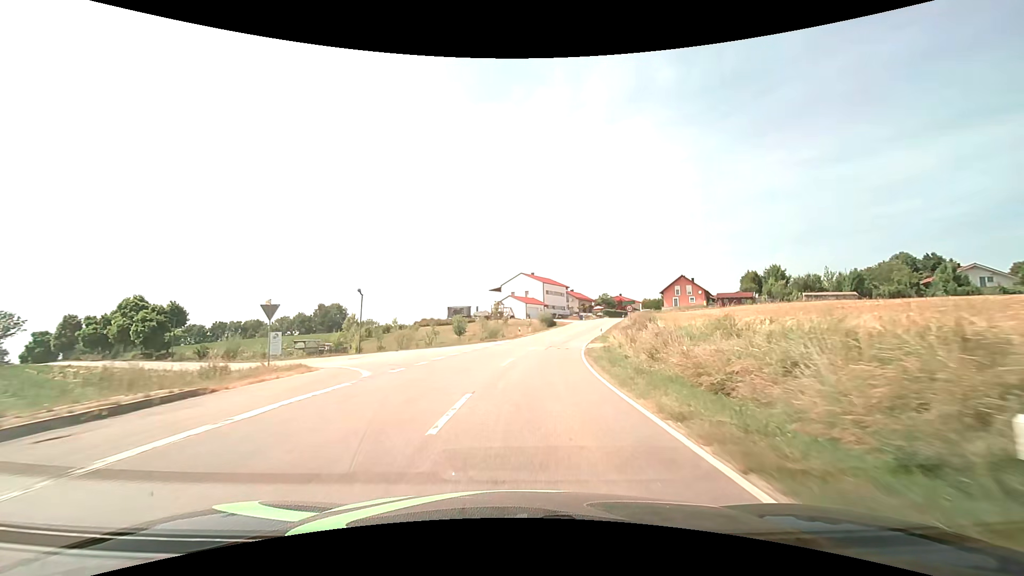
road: tertiary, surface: asphalt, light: Day
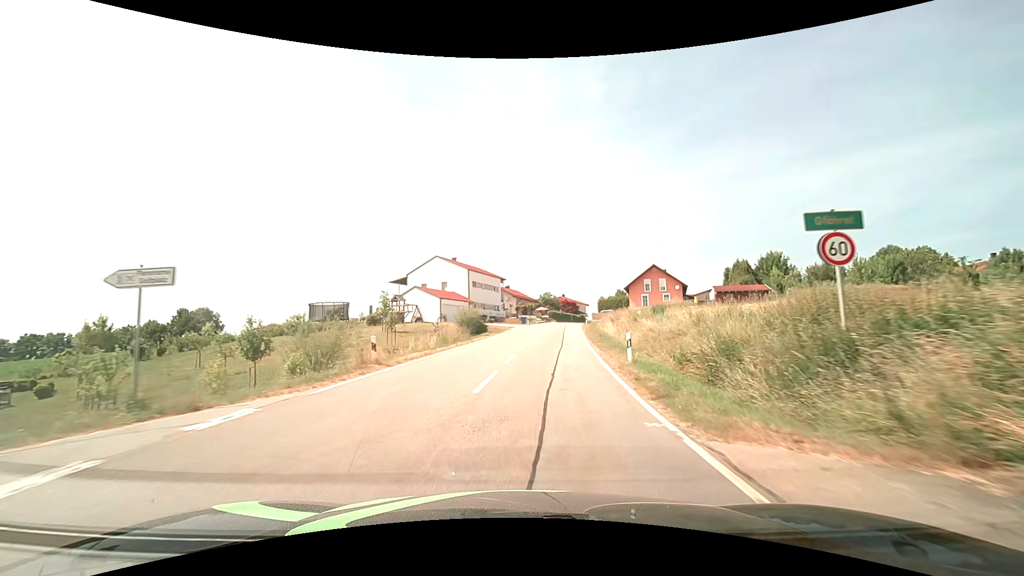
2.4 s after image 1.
(+2.2, +32.8) m; +8°
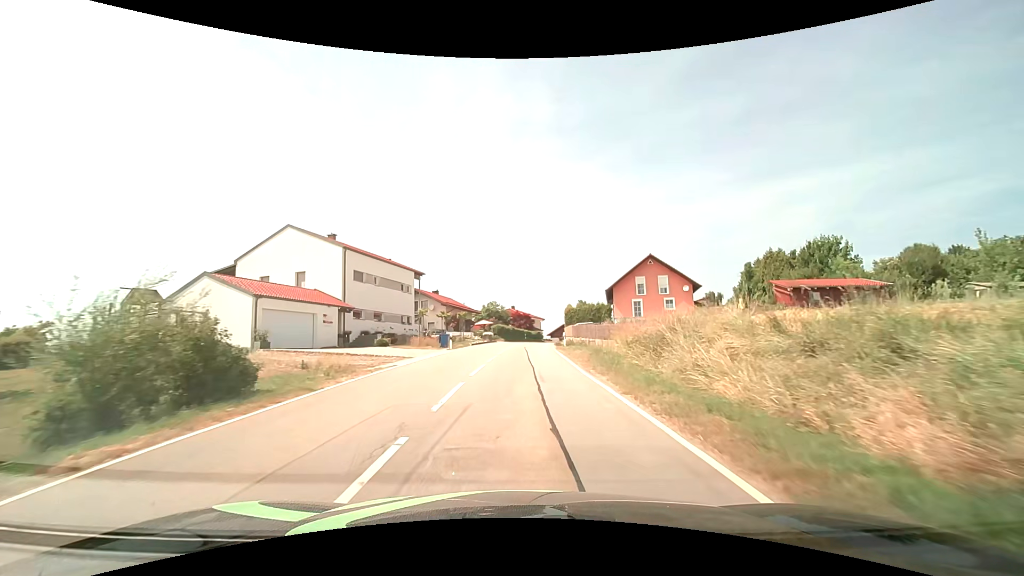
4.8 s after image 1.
(+2.2, +31.2) m; +6°
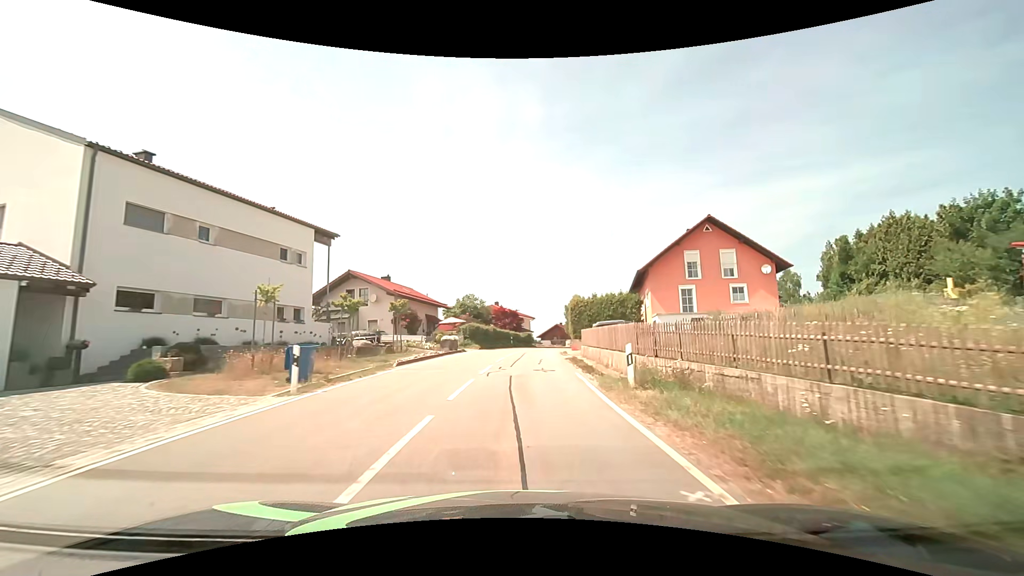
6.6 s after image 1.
(+0.3, +21.6) m; +2°
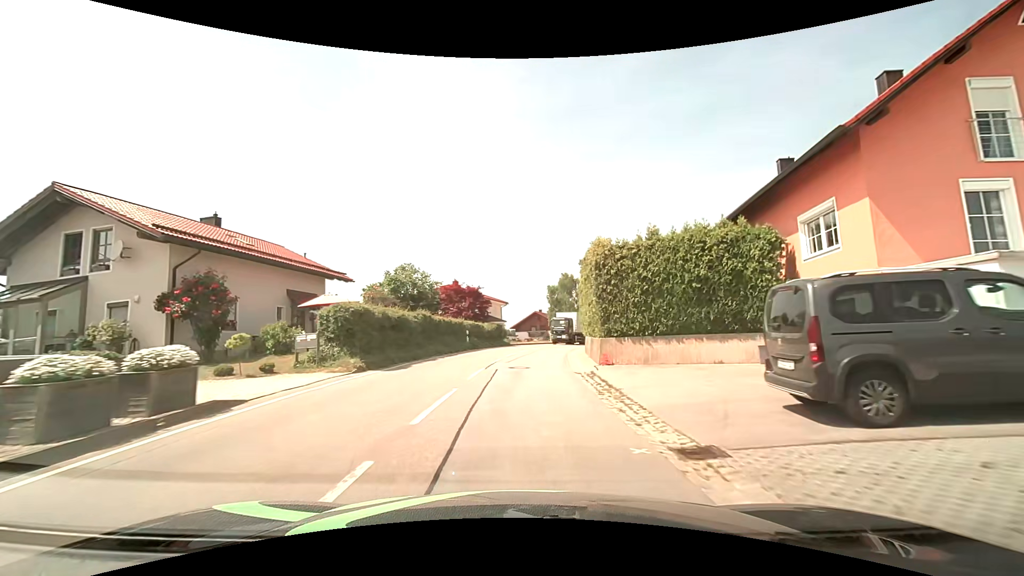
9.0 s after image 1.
(+0.7, +26.3) m; +3°
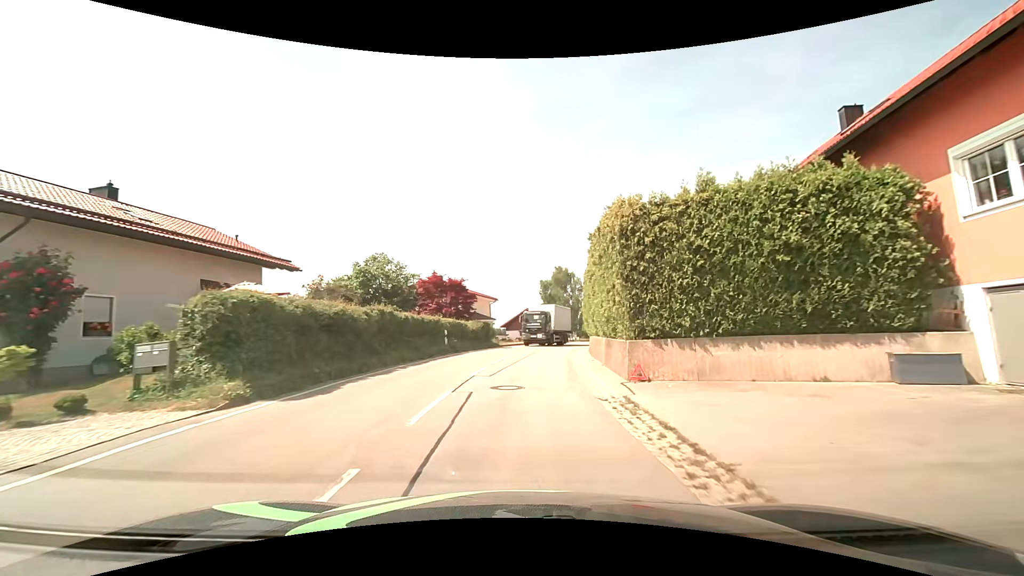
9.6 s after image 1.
(+0.1, +6.1) m; +2°
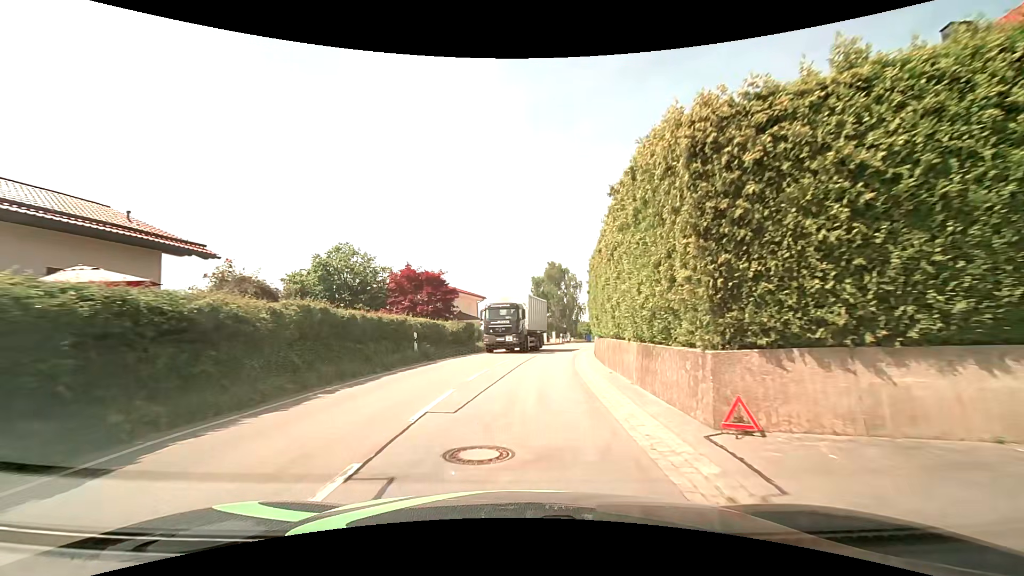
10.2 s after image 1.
(0.0, +5.8) m; +1°
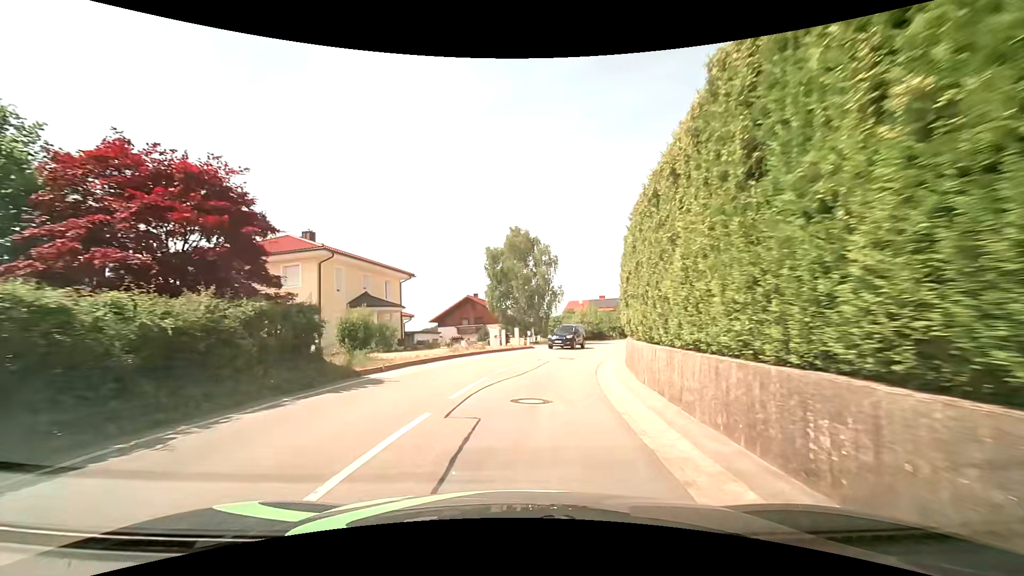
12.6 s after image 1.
(+0.8, +20.9) m; +5°
(0, +10) (+1, +20) (+4, +30) (+7, +39) (+11, +48) (+15, +57) (+20, +66) (+25, +75) (+30, +83) (+35, +92) m
